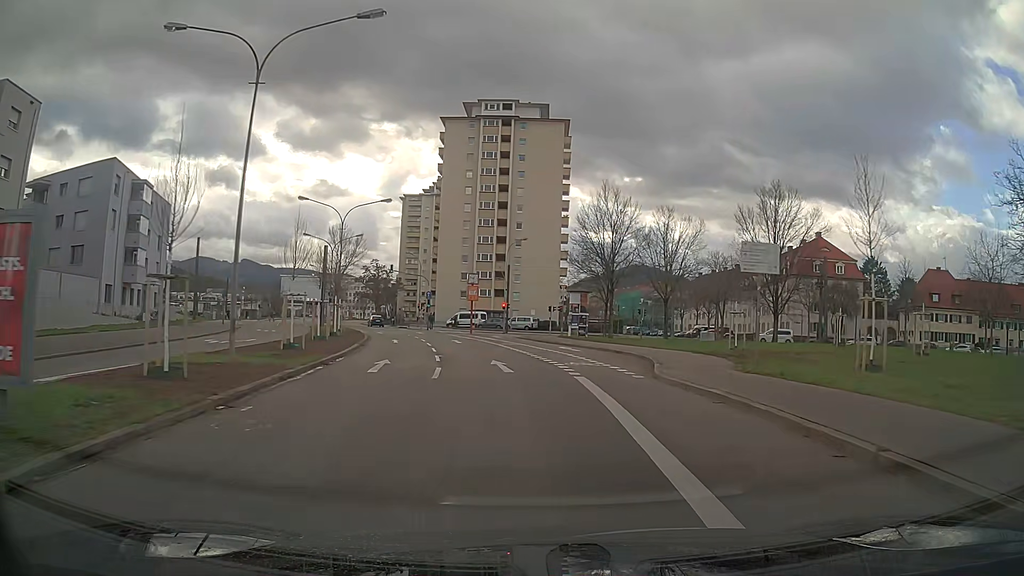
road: secondary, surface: asphalt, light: Day
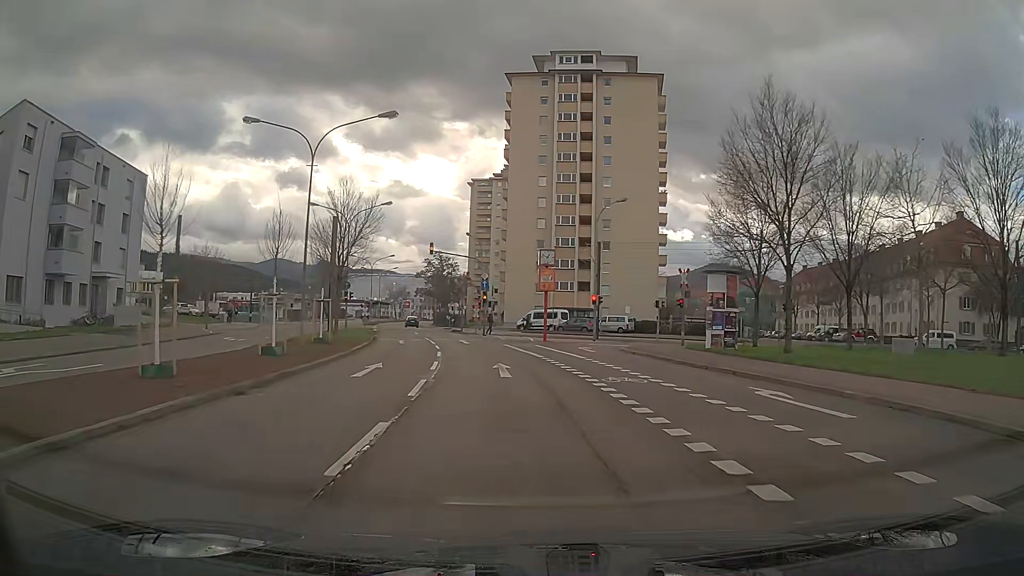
(-1.2, +21.5) m; -7°
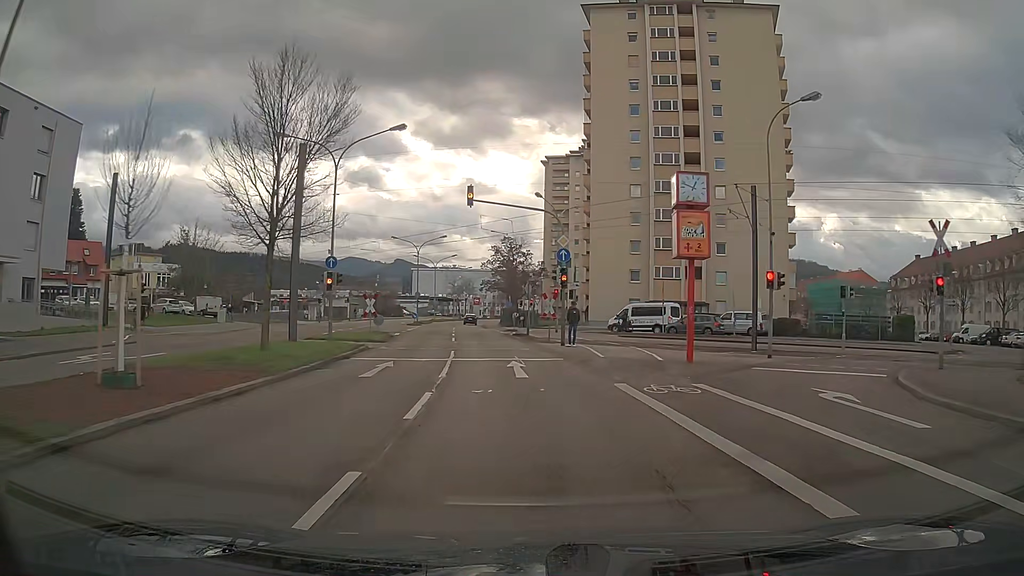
(-1.2, +21.0) m; -6°
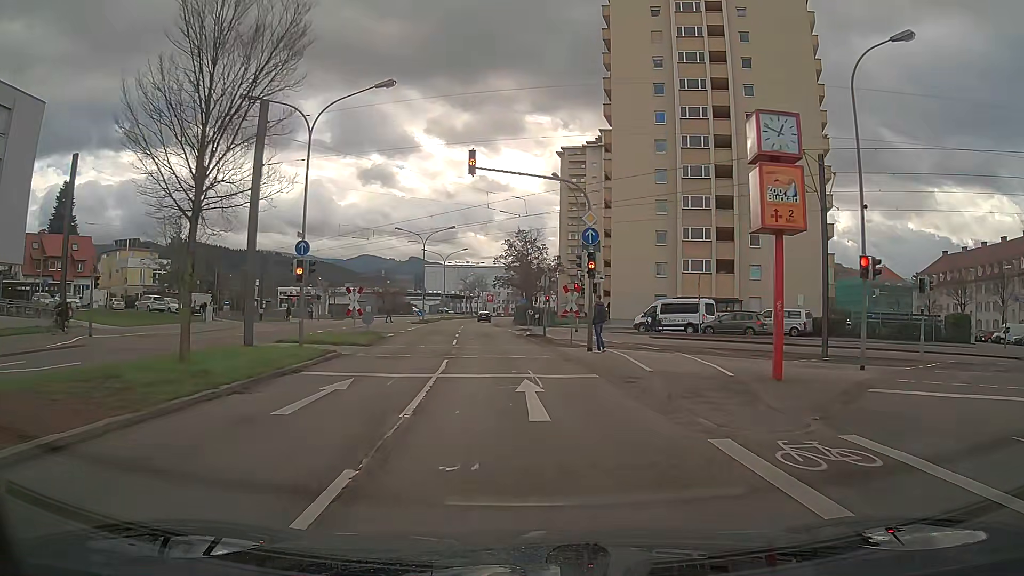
(-0.1, +5.8) m; -1°
